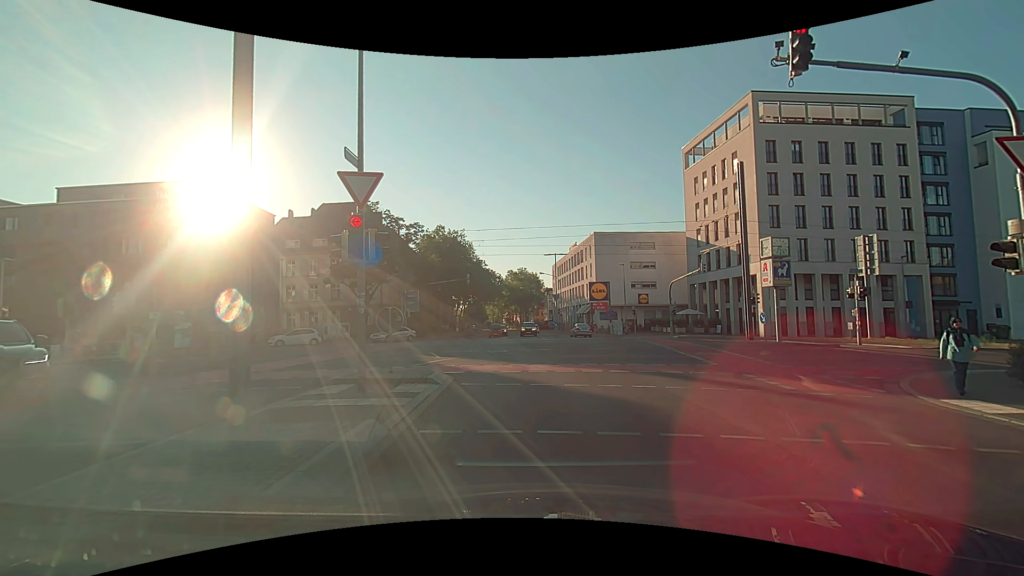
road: tertiary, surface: asphalt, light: Day
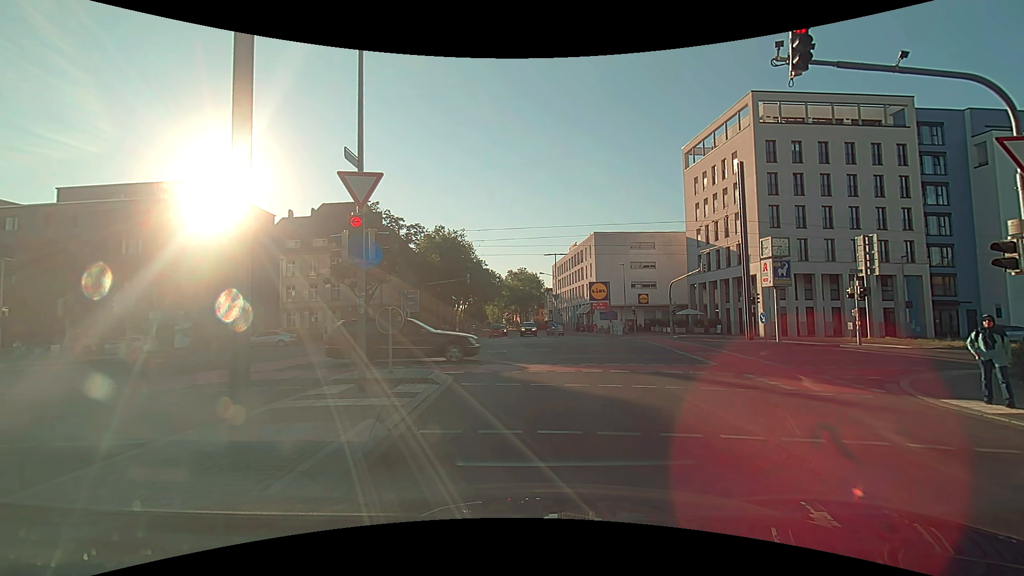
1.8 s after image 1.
(0.0, 0.0) m; 0°
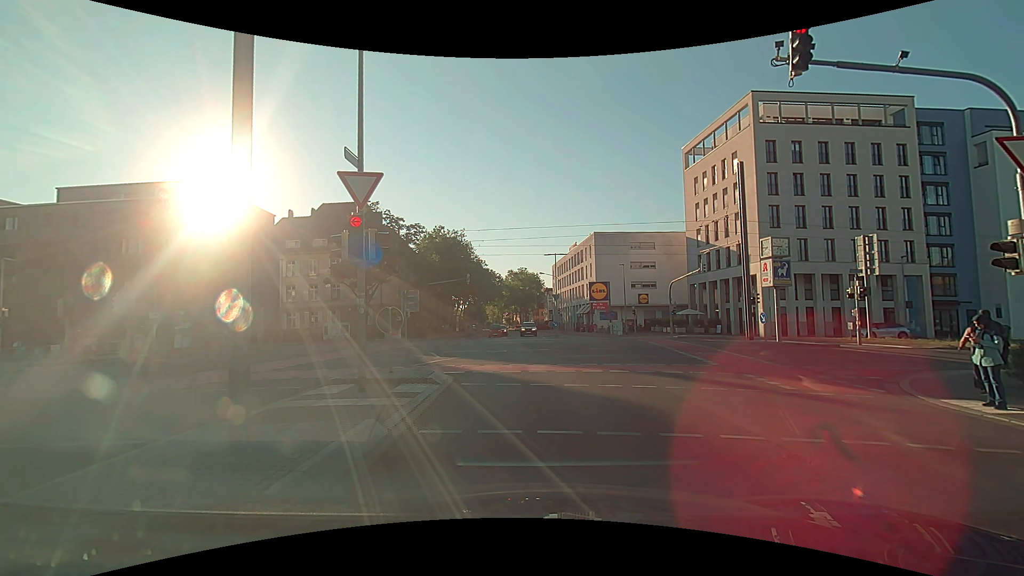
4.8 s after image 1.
(0.0, 0.0) m; 0°
(0, +10) (-1, +20) (-4, +29) (-10, +38) (-19, +42) (-29, +42) (-39, +41) (-49, +41) (-59, +40) (-69, +39) m
